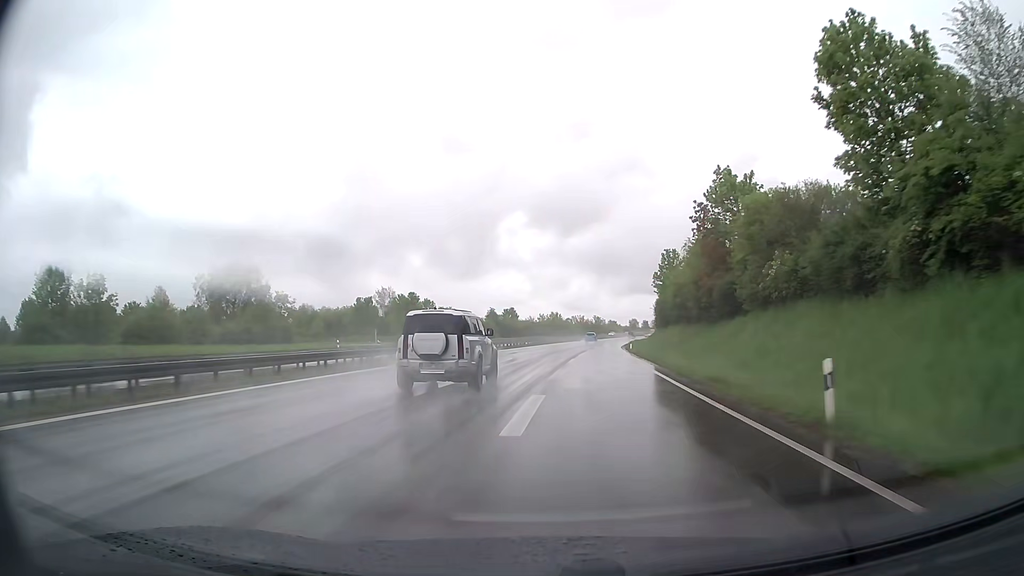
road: trunk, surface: asphalt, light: Day
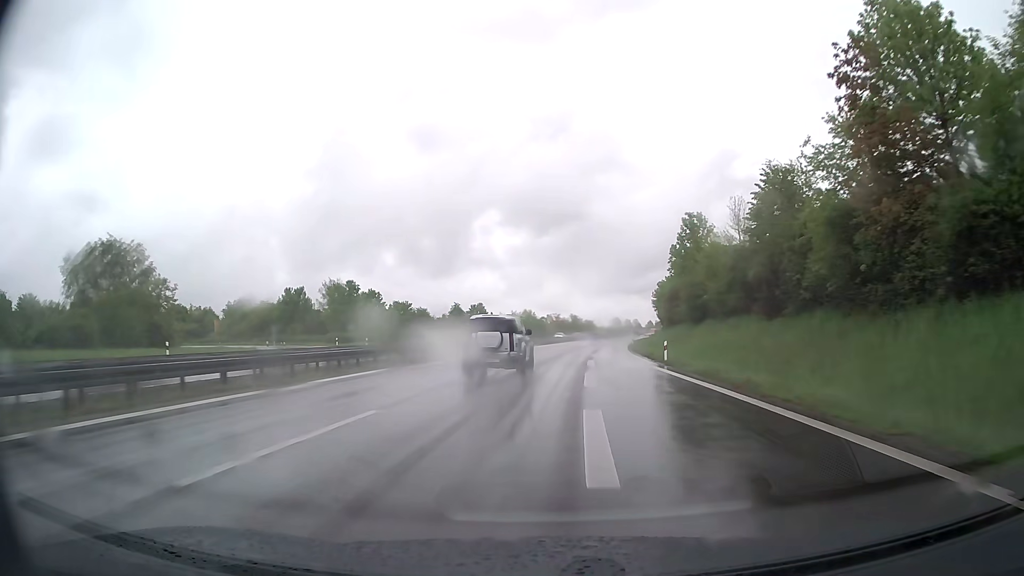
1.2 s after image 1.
(+0.4, +27.4) m; +2°
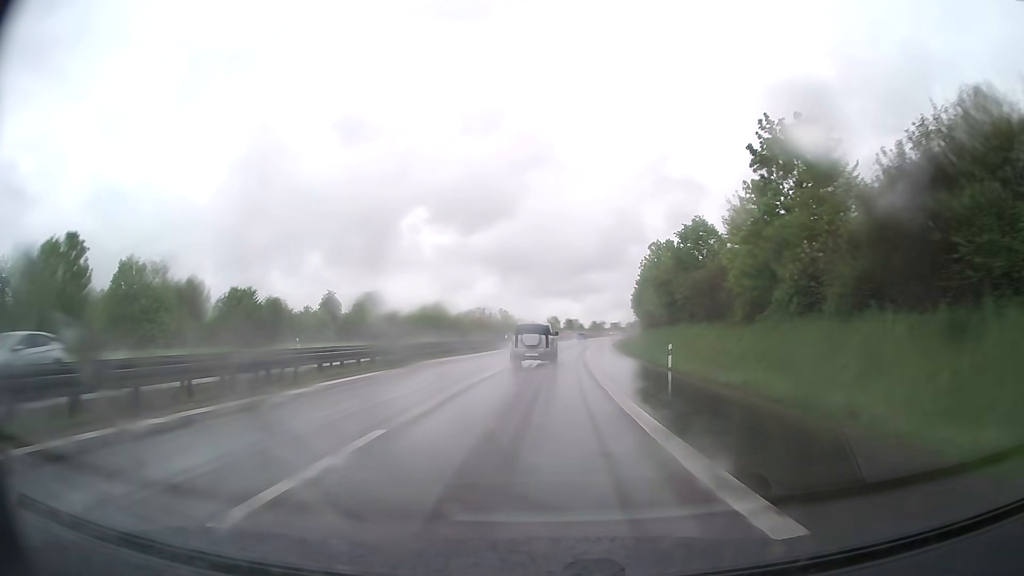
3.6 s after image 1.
(+2.6, +56.4) m; +6°
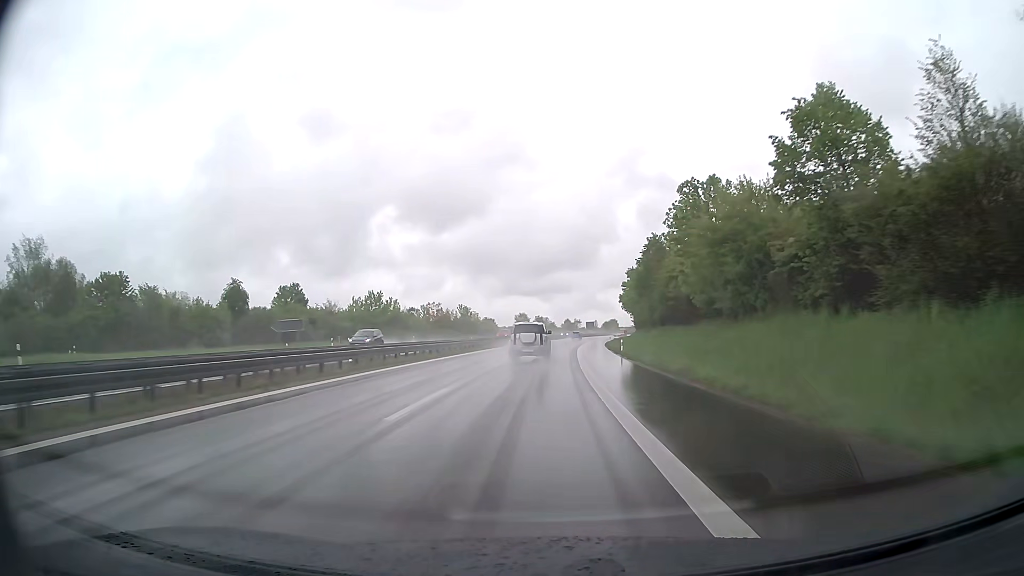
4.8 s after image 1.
(+0.7, +29.1) m; +3°
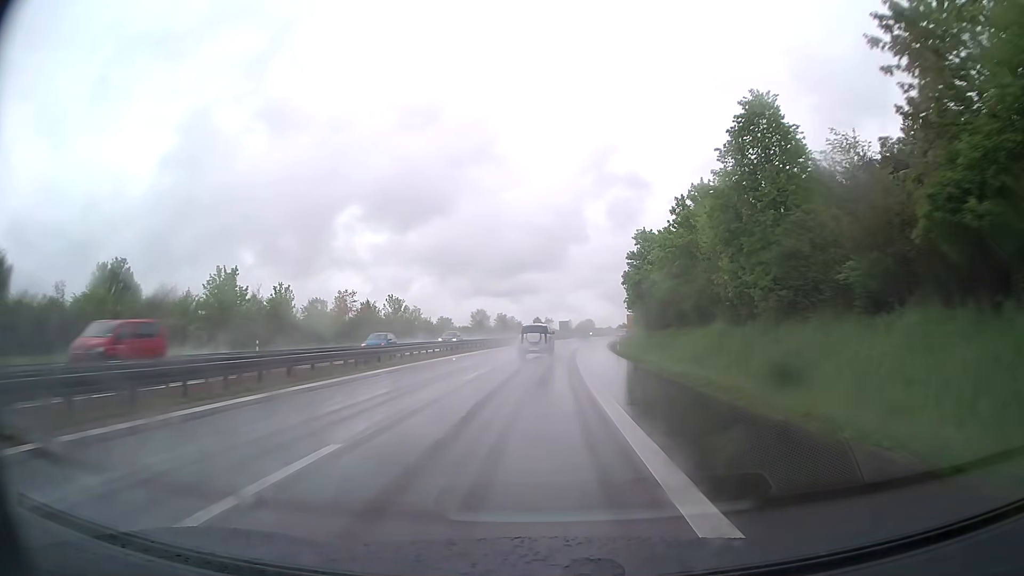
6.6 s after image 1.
(+1.0, +44.6) m; +3°
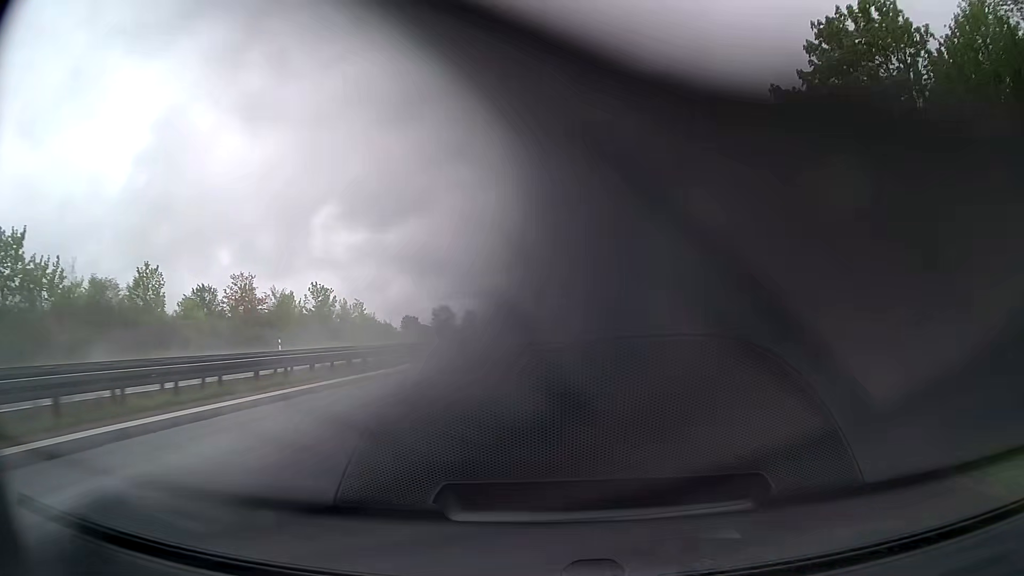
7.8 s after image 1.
(+0.3, +30.4) m; +2°
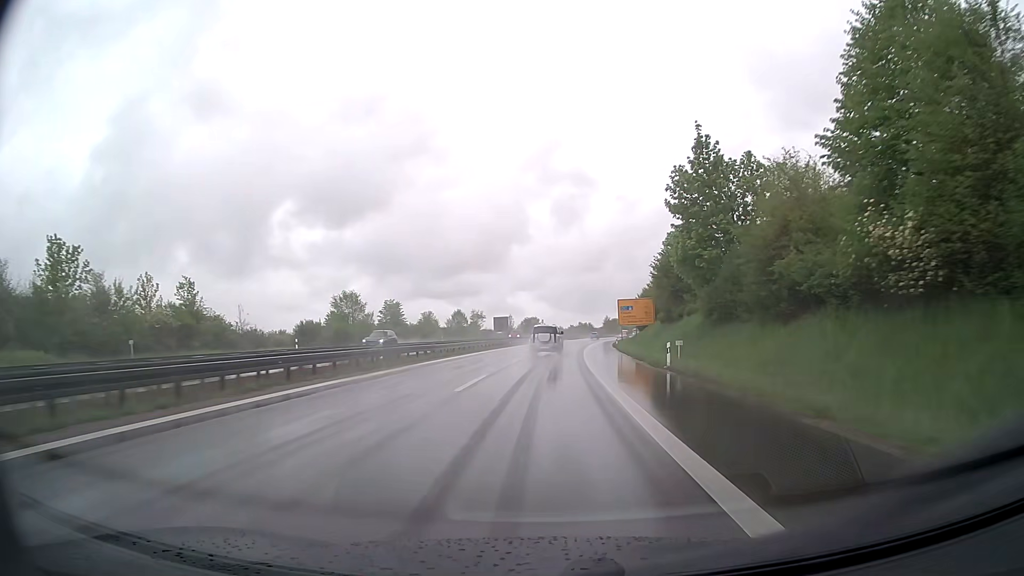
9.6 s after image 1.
(+1.2, +46.3) m; +3°
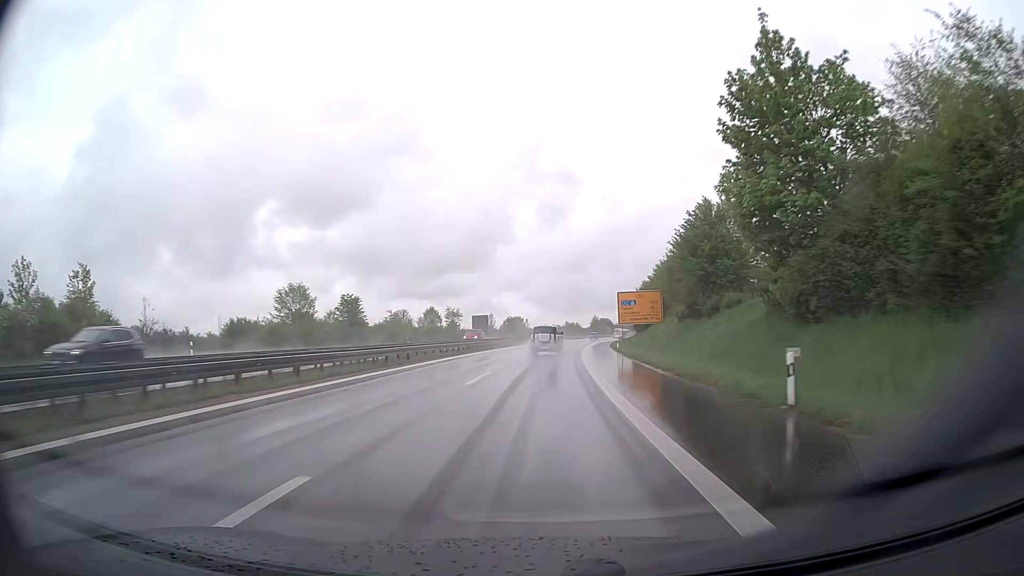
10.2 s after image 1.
(+0.2, +15.6) m; +2°
(0, +10) (0, +20) (0, +30) (+1, +40) (+1, +50) (+2, +60) (+3, +70) (+3, +80) (+4, +90) (+5, +100) m
